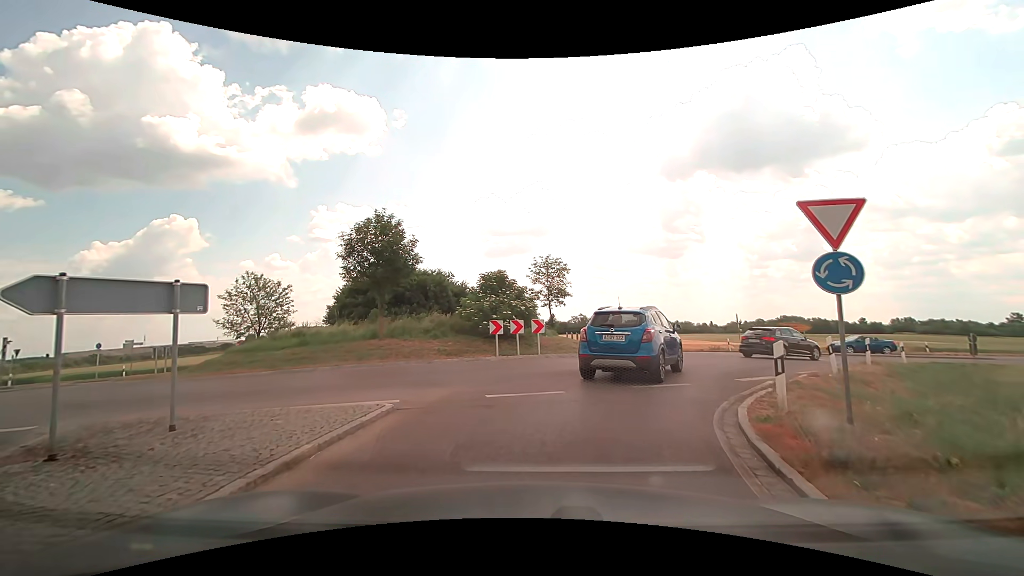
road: secondary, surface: asphalt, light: Day
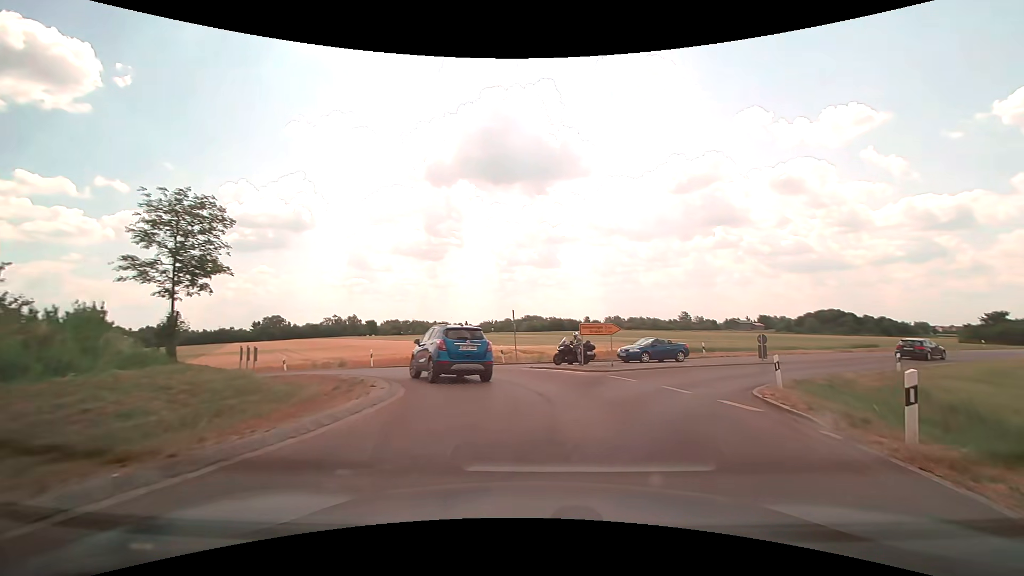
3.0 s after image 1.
(+3.1, +15.1) m; +26°
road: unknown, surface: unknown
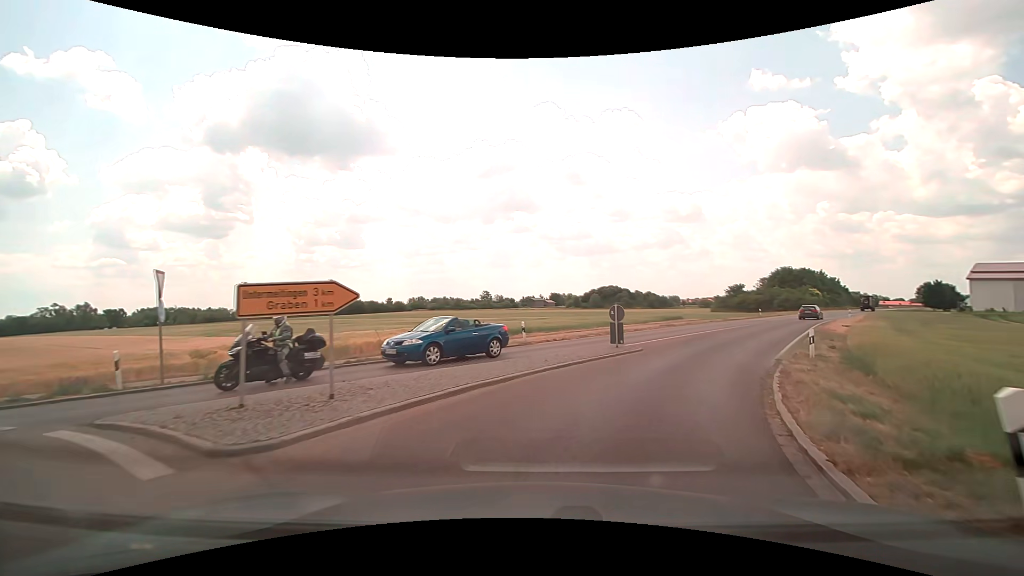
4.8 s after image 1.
(+2.8, +13.7) m; +23°
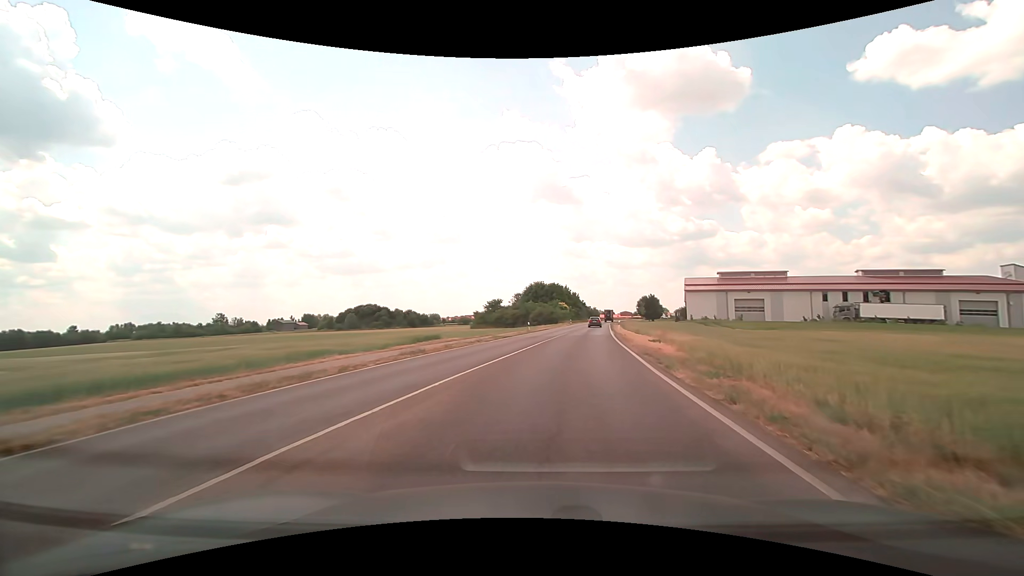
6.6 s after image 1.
(+3.9, +16.1) m; +26°
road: tertiary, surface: asphalt
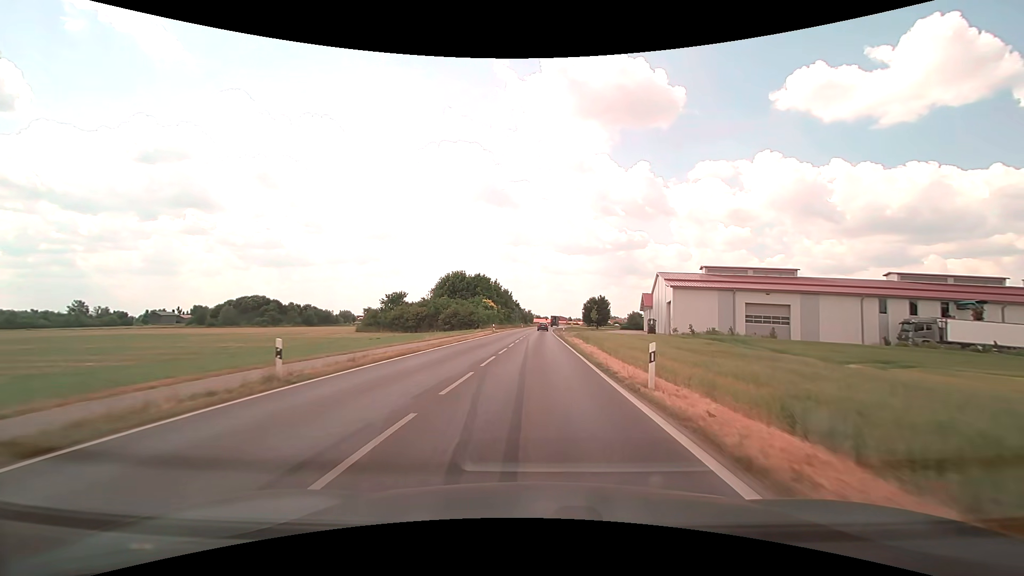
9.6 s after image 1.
(+3.6, +37.5) m; +7°
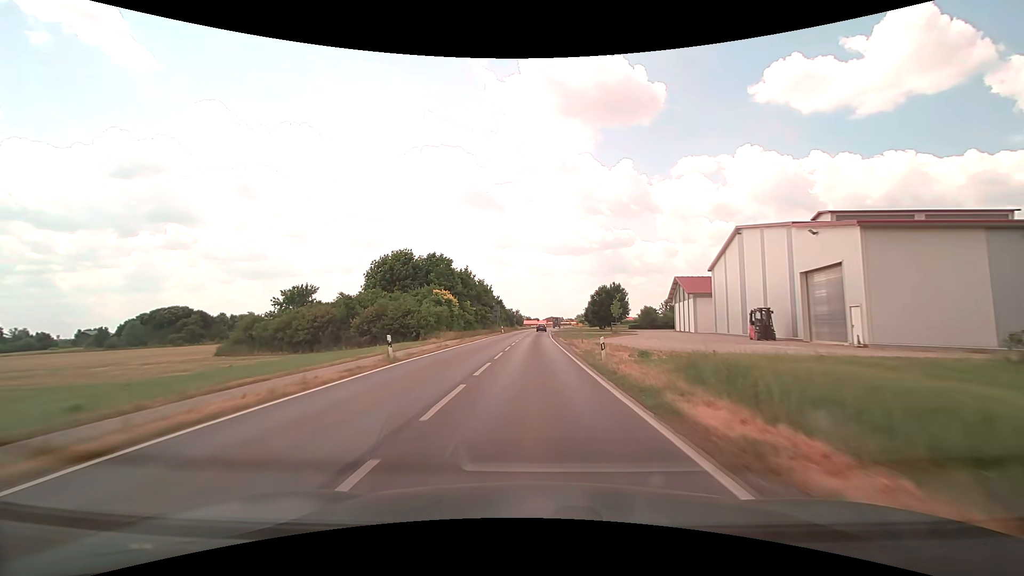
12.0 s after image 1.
(+0.5, +38.6) m; +1°
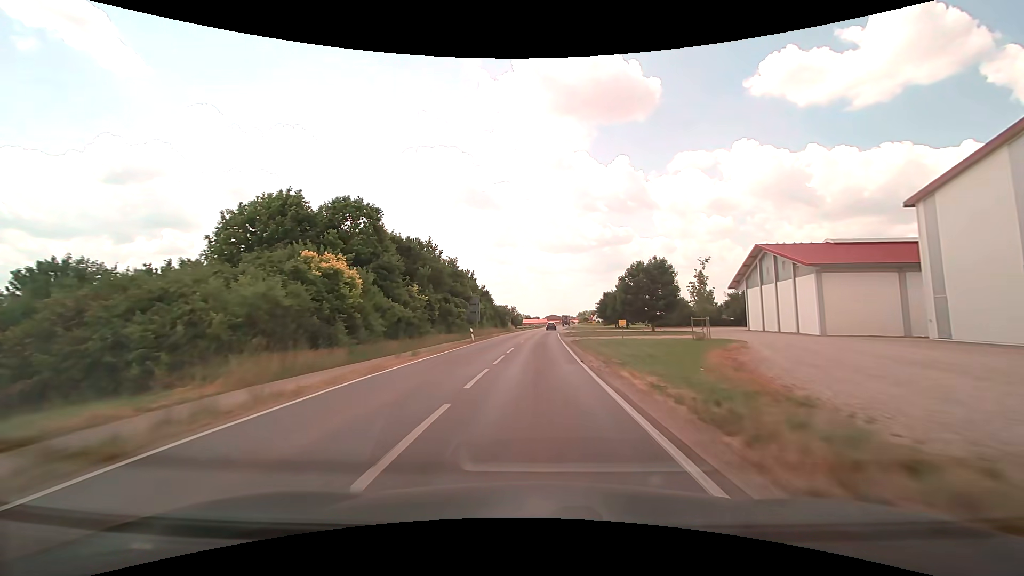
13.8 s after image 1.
(0.0, +32.9) m; 0°
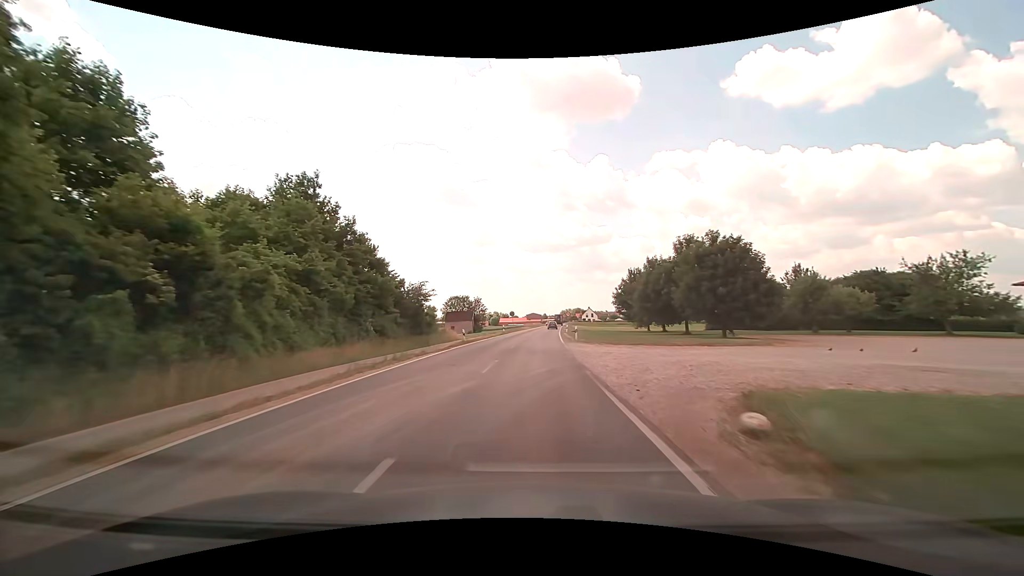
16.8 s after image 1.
(+1.2, +57.3) m; +2°
(0, +10) (0, +20) (0, +30) (+1, +40) (+1, +50) (+1, +60) (+2, +70) (+2, +80) (+3, +90) (+3, +100) m
